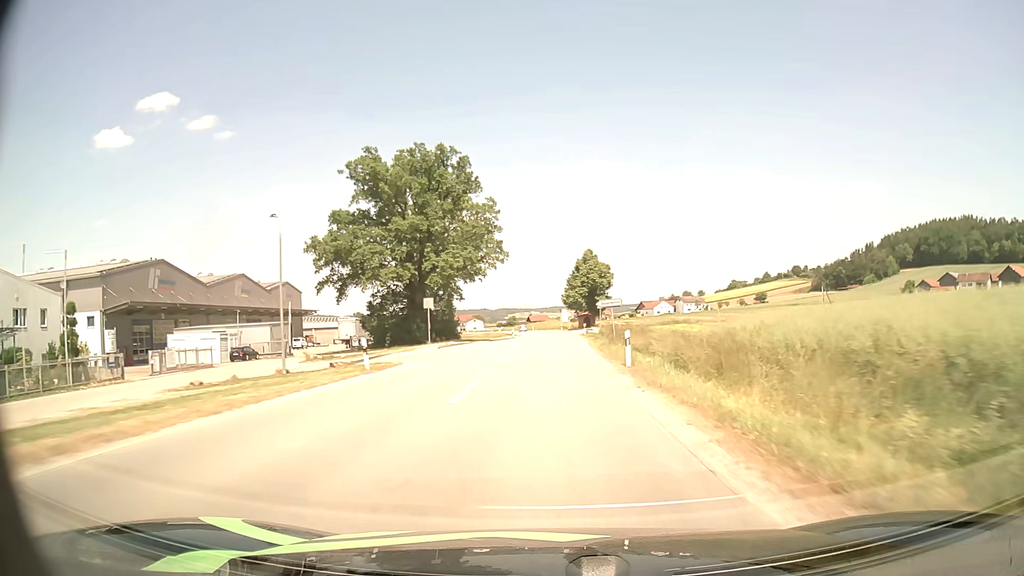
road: secondary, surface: asphalt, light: Day
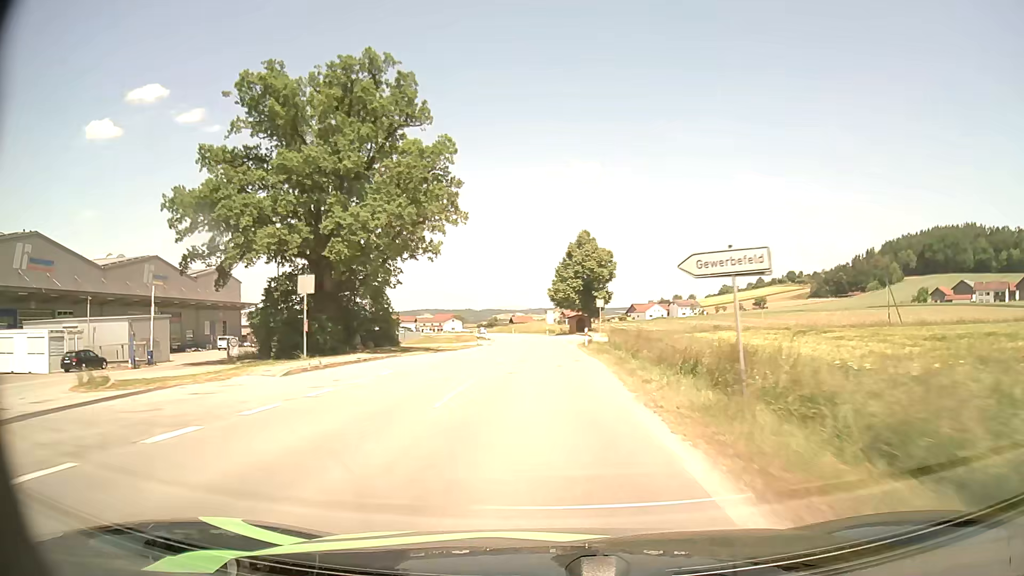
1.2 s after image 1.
(+0.3, +24.1) m; +1°
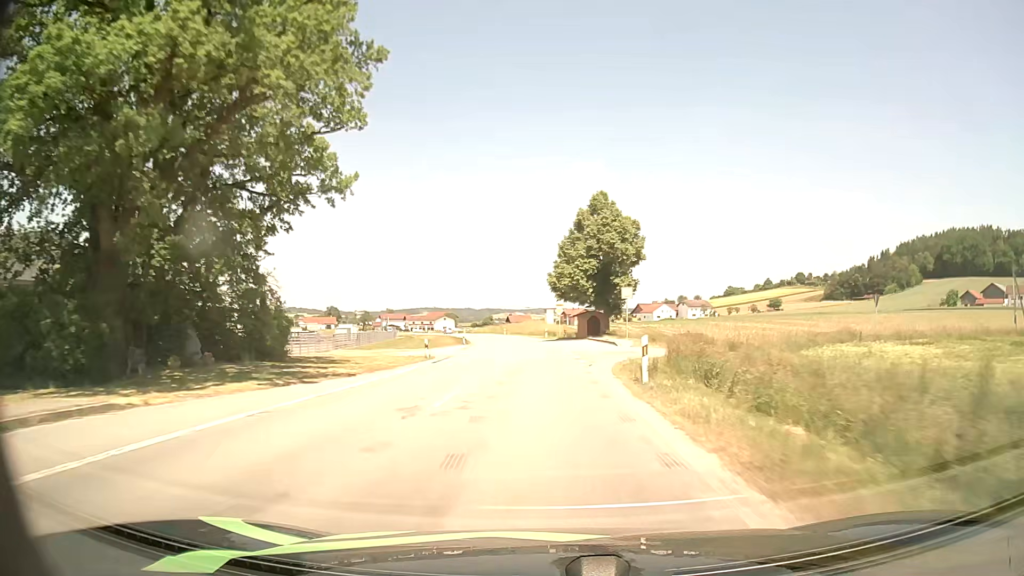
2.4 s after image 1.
(+0.1, +23.8) m; 0°
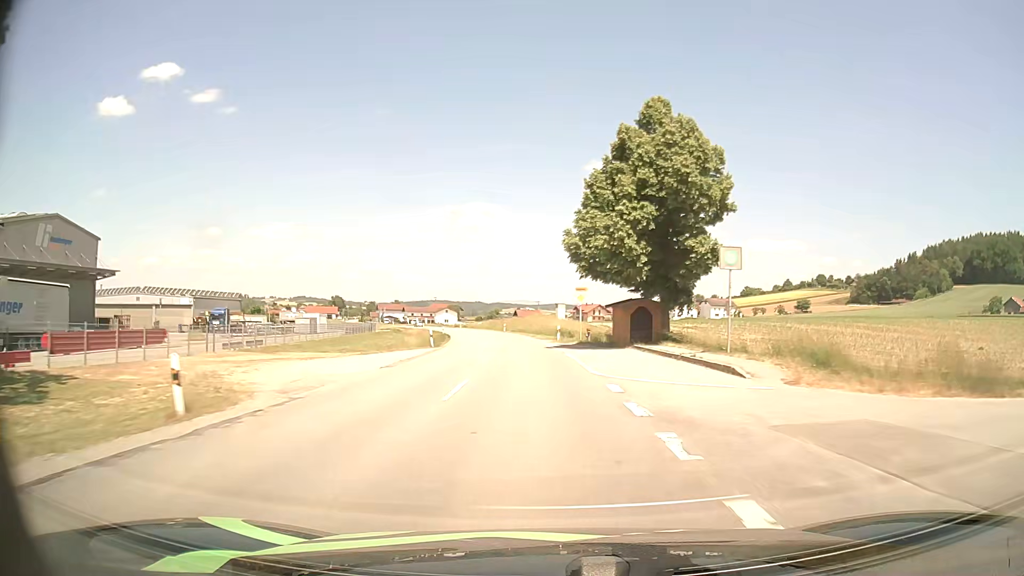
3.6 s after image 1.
(-0.2, +23.6) m; -1°
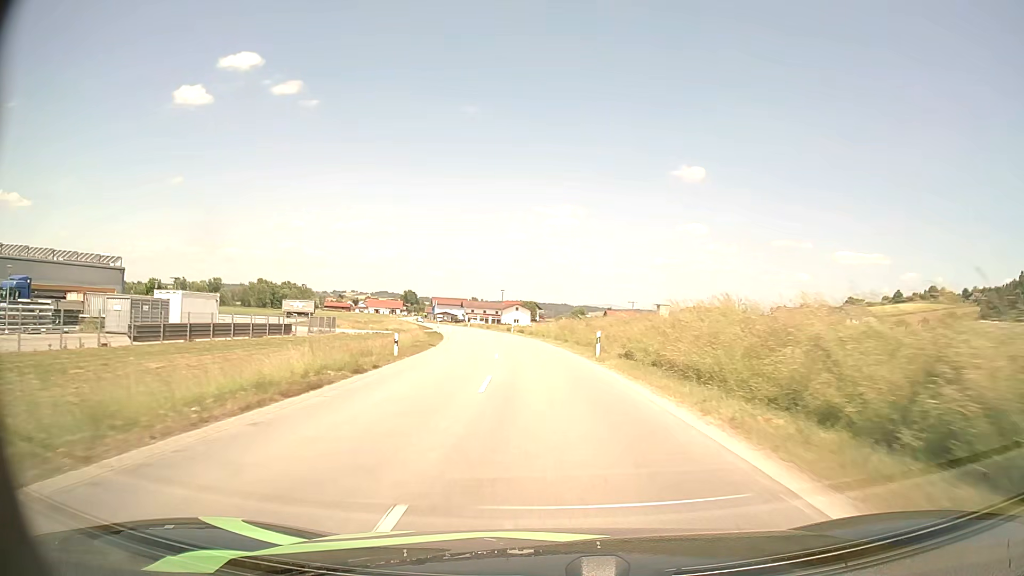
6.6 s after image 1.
(-3.9, +58.6) m; -7°
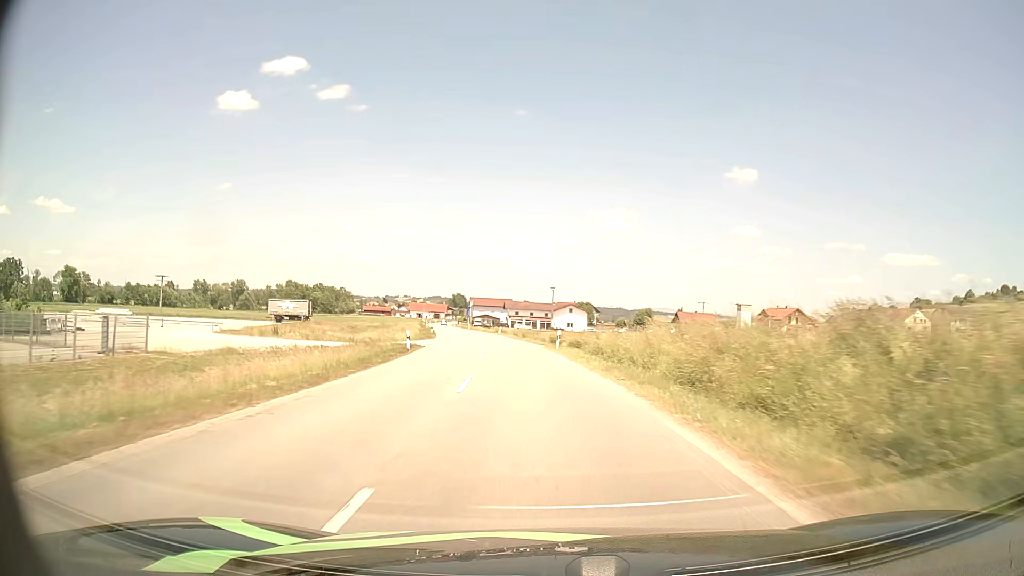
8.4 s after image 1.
(-1.3, +35.6) m; -5°
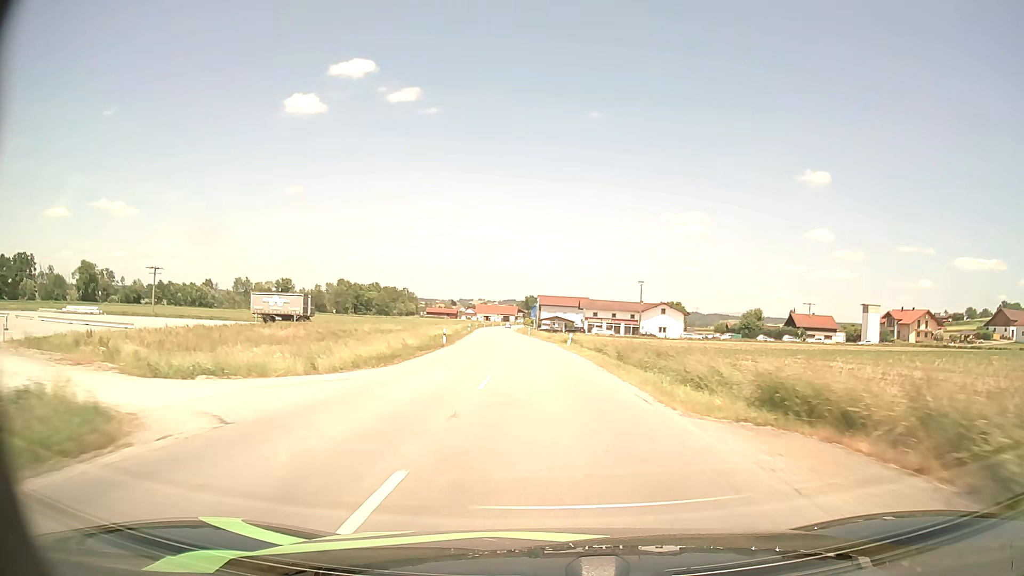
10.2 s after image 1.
(-2.0, +35.5) m; -6°
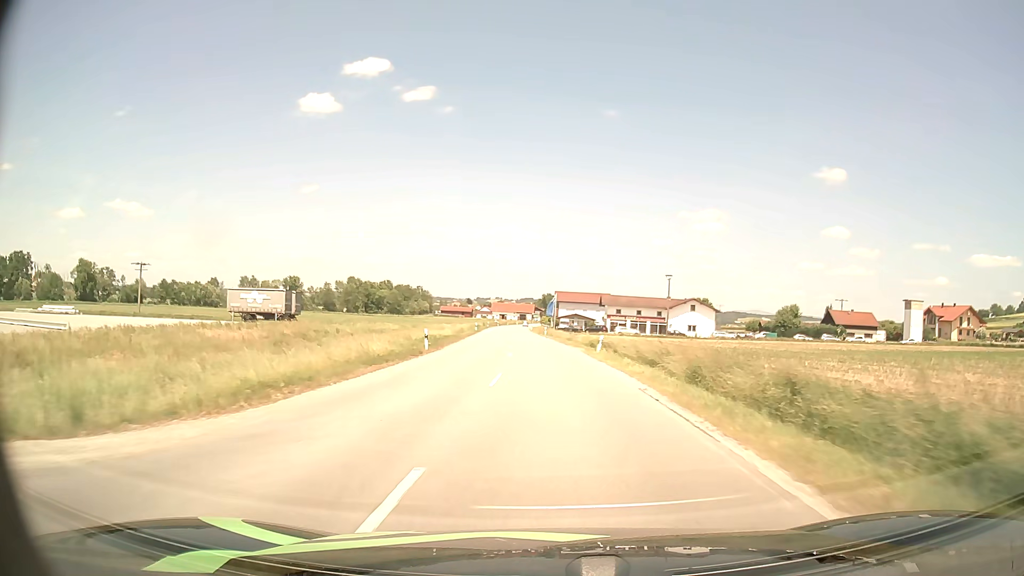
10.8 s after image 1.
(-0.1, +11.9) m; -1°
(0, +10) (0, +20) (-1, +30) (-1, +40) (-1, +50) (-2, +60) (-2, +70) (-3, +80) (-4, +90) (-4, +100) m
